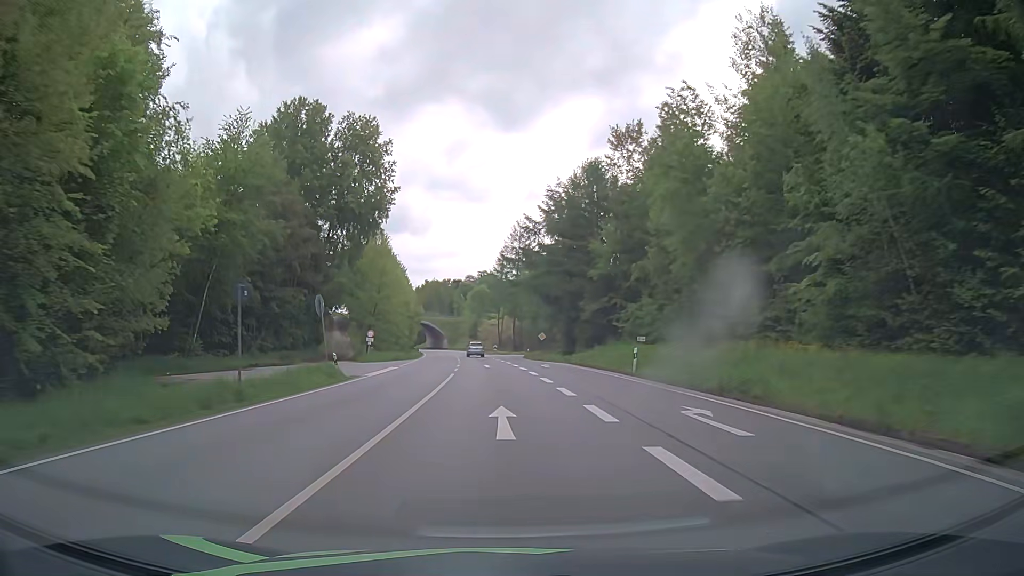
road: primary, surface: asphalt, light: Day
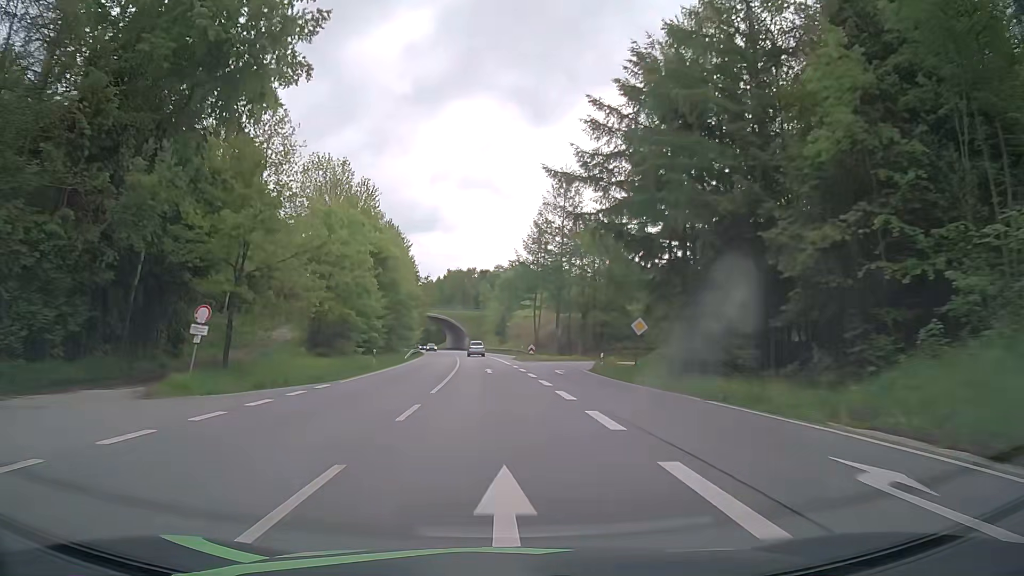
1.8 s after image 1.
(-0.8, +37.1) m; -3°
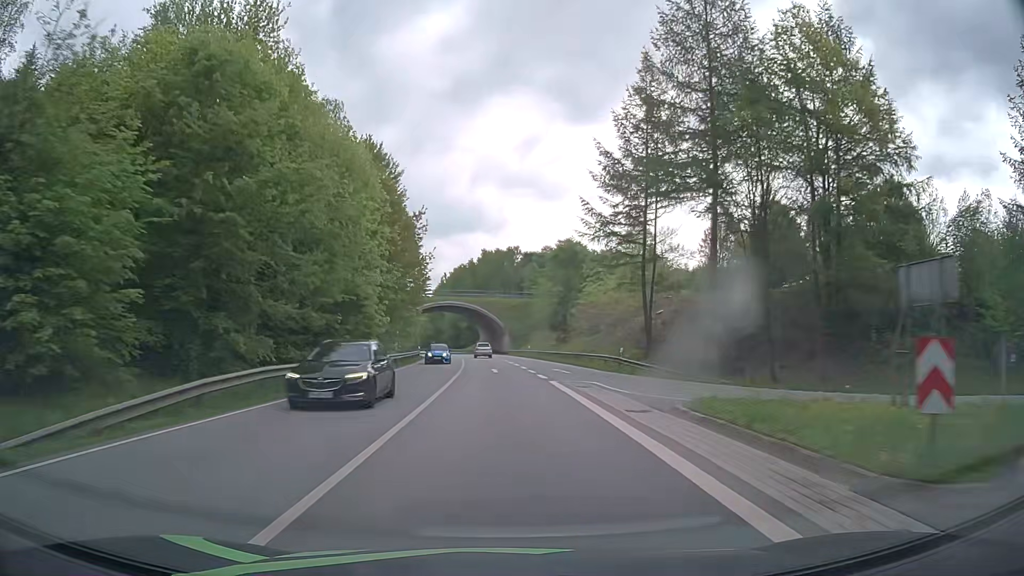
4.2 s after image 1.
(-1.7, +49.8) m; -4°
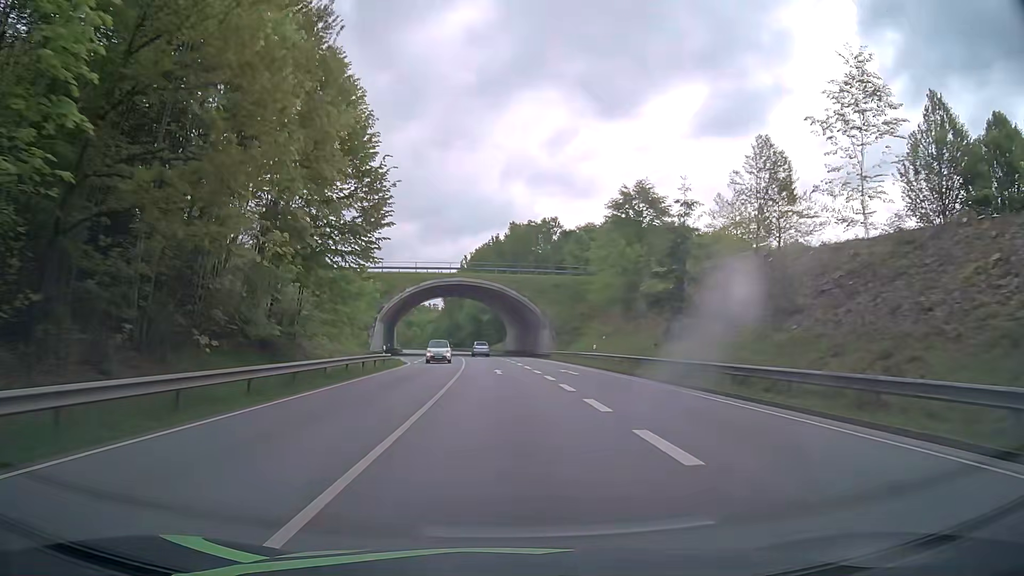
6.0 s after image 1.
(-0.6, +37.7) m; -2°
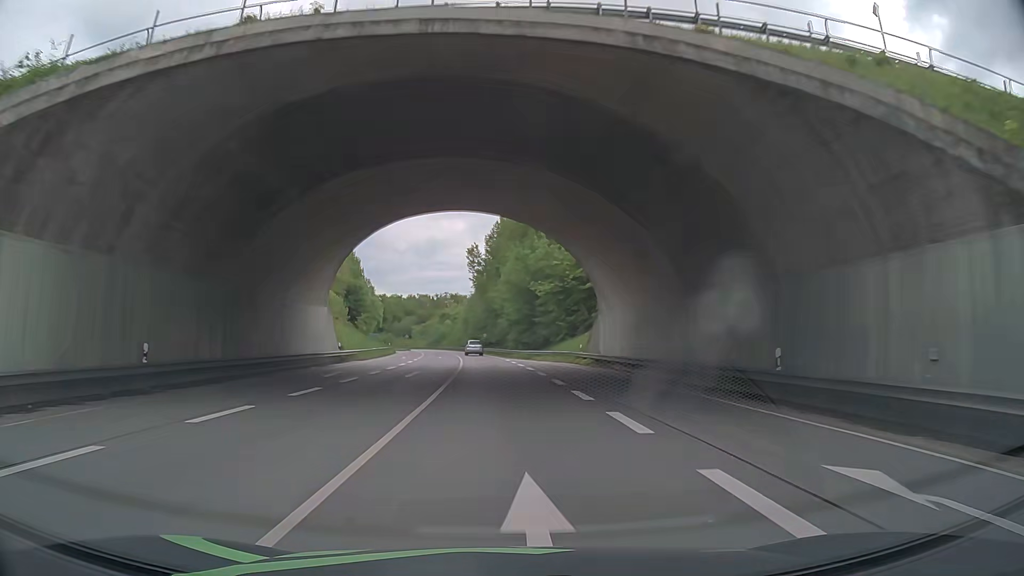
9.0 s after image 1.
(-2.2, +63.3) m; -4°
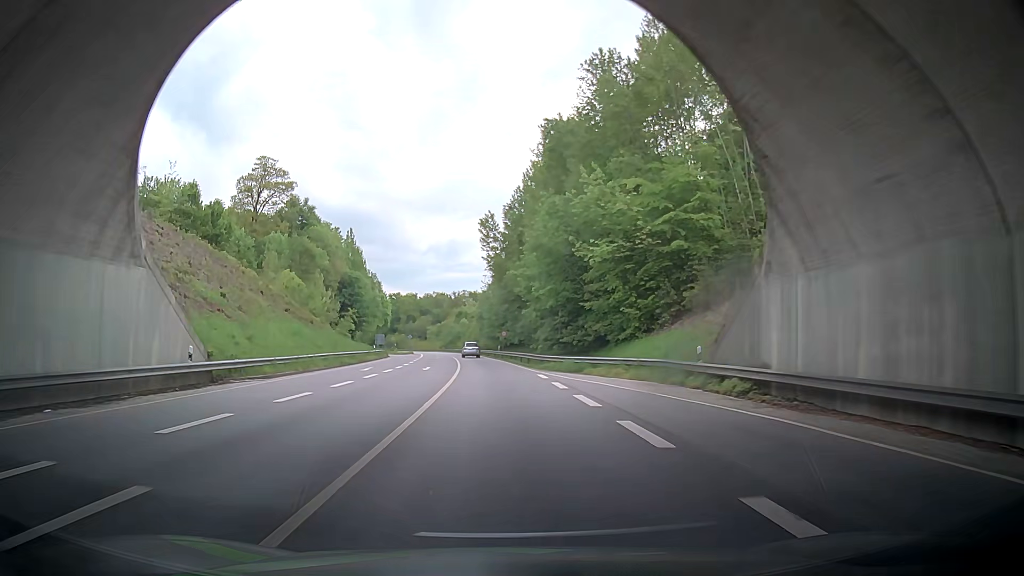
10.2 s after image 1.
(-0.4, +25.3) m; -2°
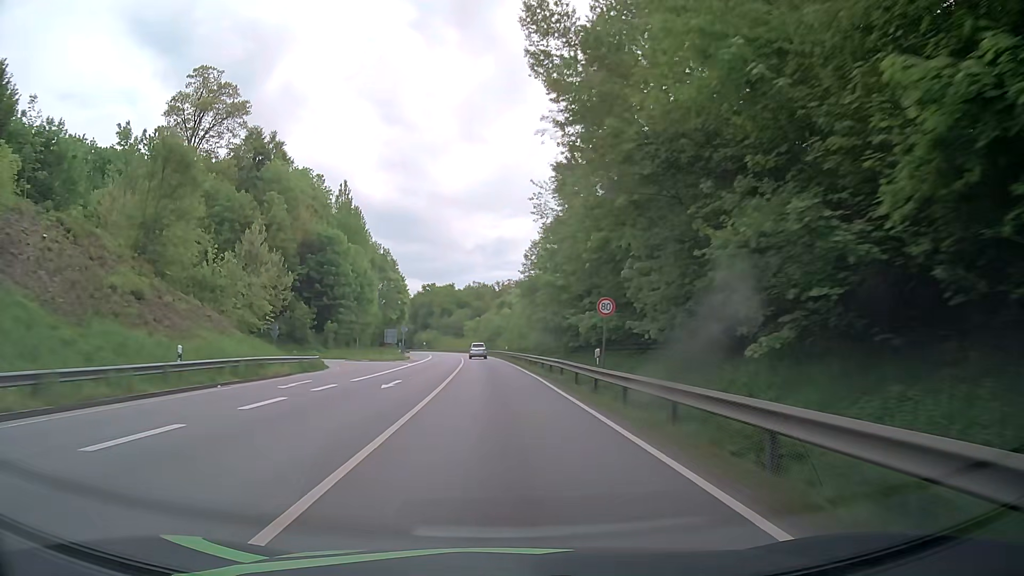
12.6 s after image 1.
(-1.8, +50.6) m; -5°
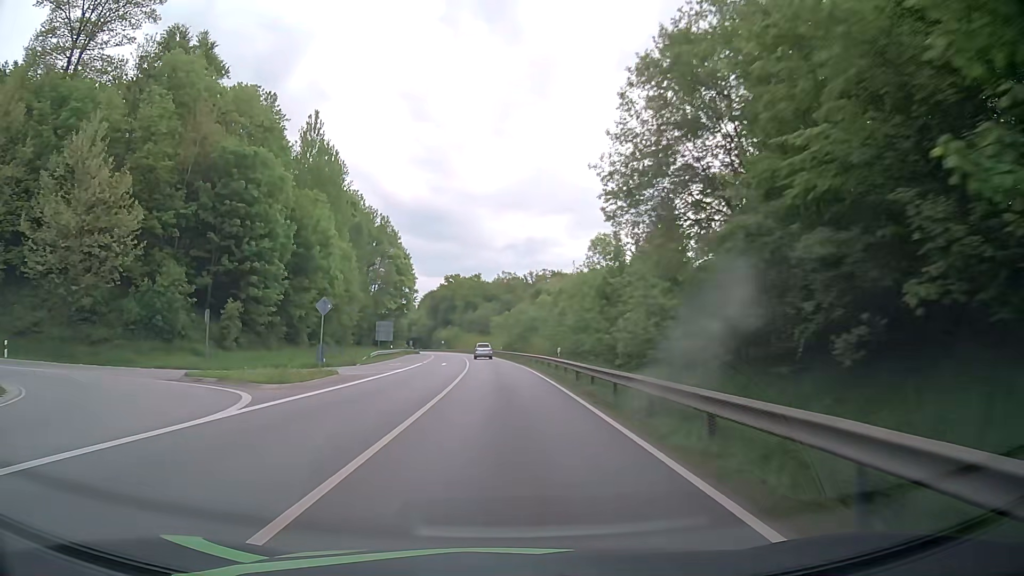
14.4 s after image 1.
(-0.8, +38.1) m; -3°
(0, +10) (0, +20) (0, +30) (-1, +40) (-1, +50) (-1, +60) (-2, +70) (-3, +80) (-4, +90) (-5, +100) m
